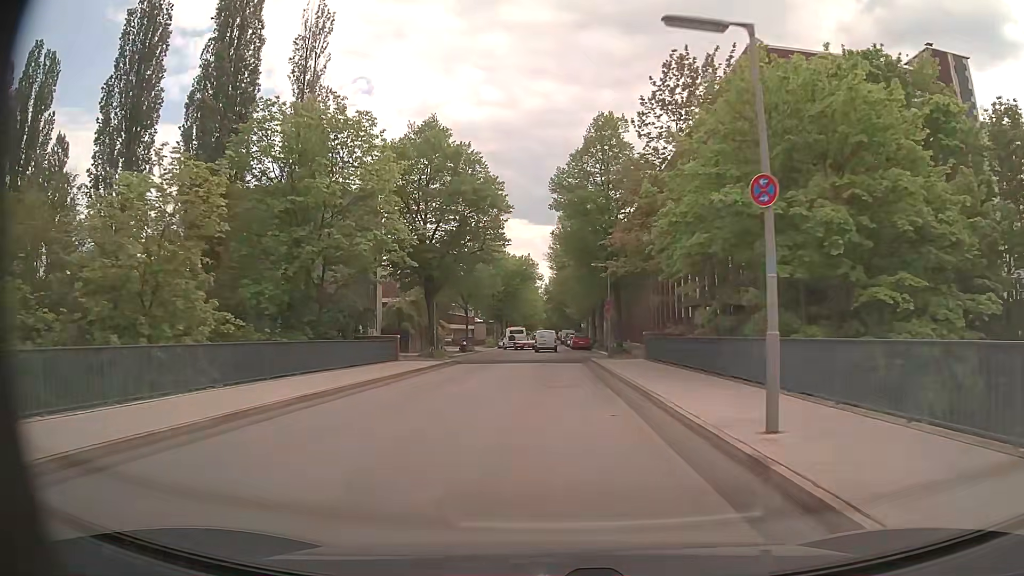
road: unclassified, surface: asphalt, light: Day
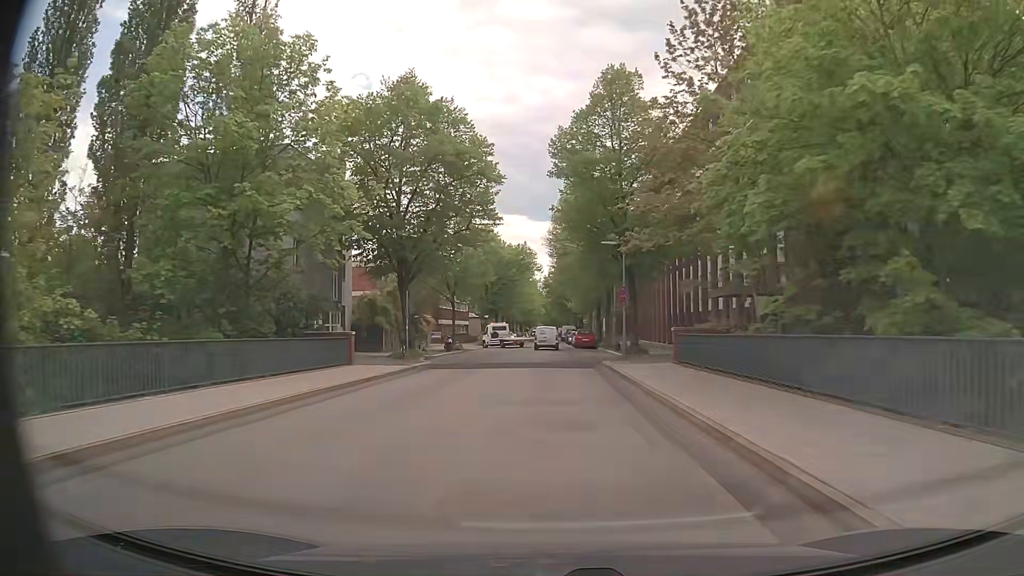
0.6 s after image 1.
(0.0, +7.7) m; 0°
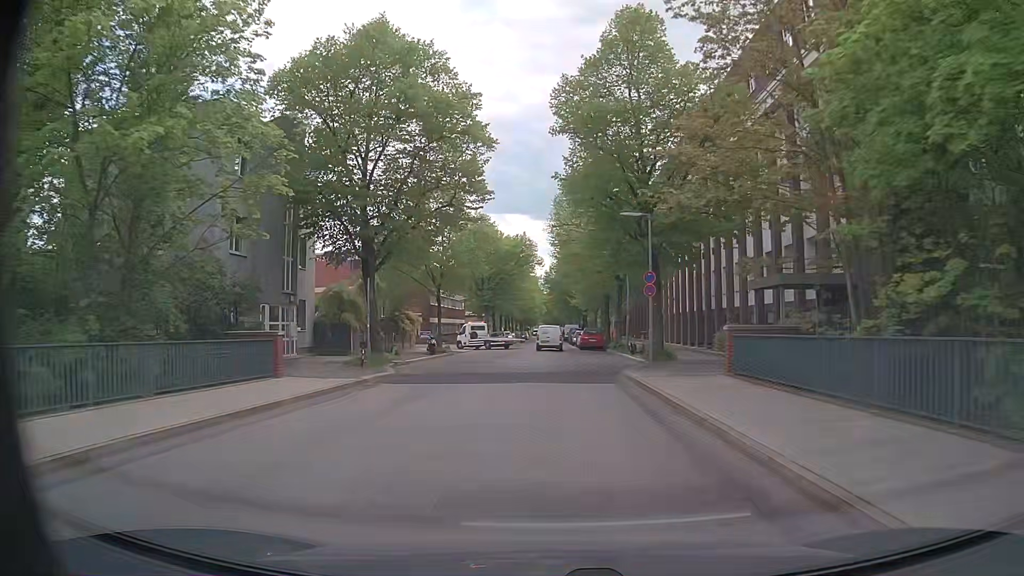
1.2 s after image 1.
(0.0, +7.3) m; 0°
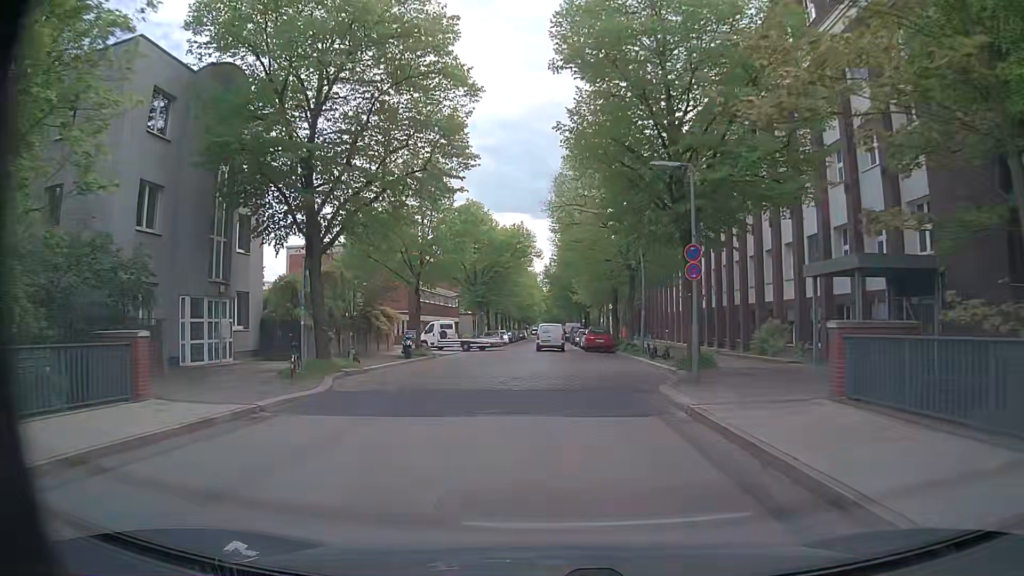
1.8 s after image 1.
(0.0, +6.9) m; 0°
